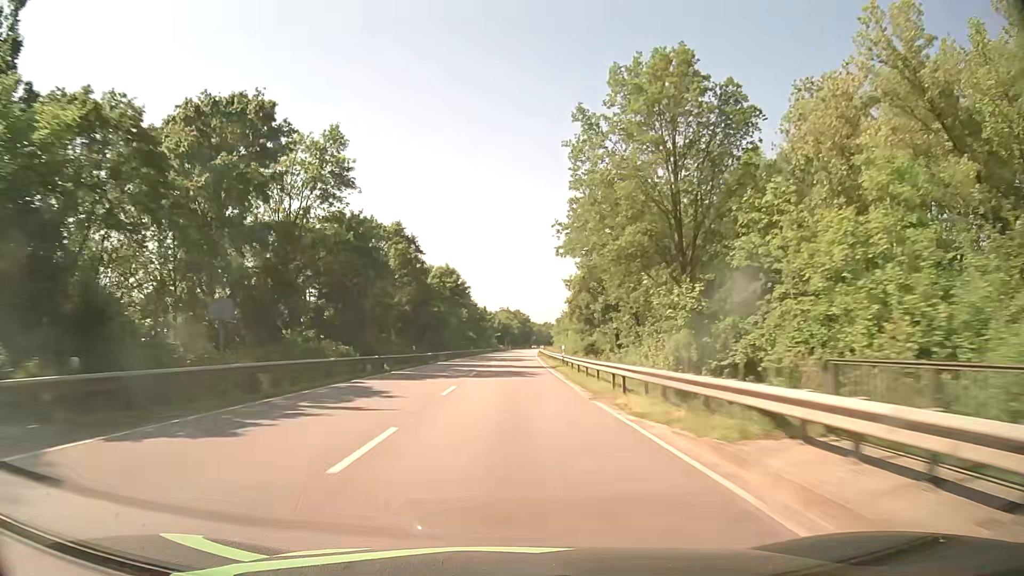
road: primary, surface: asphalt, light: Day
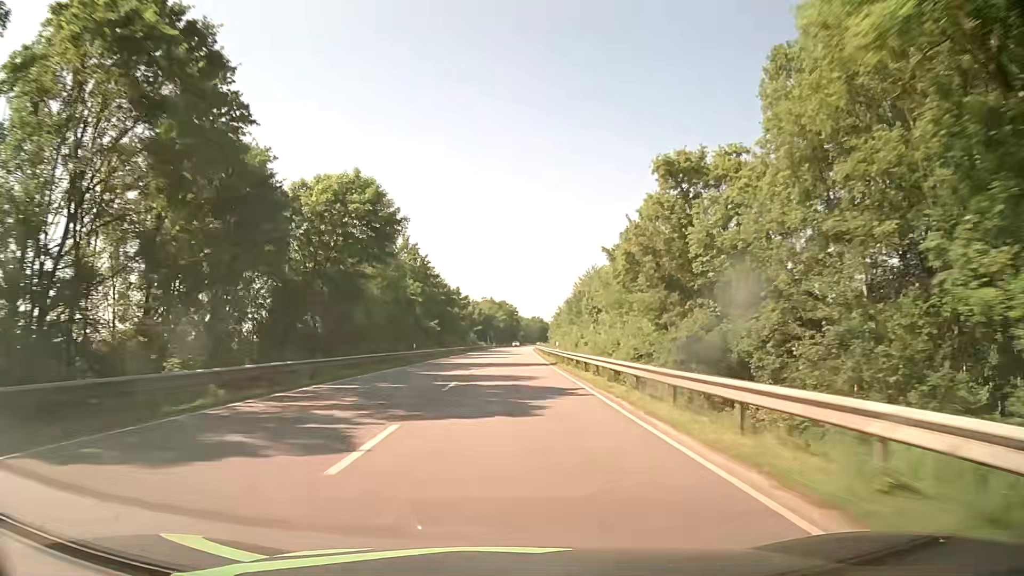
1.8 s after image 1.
(+0.5, +47.4) m; +1°
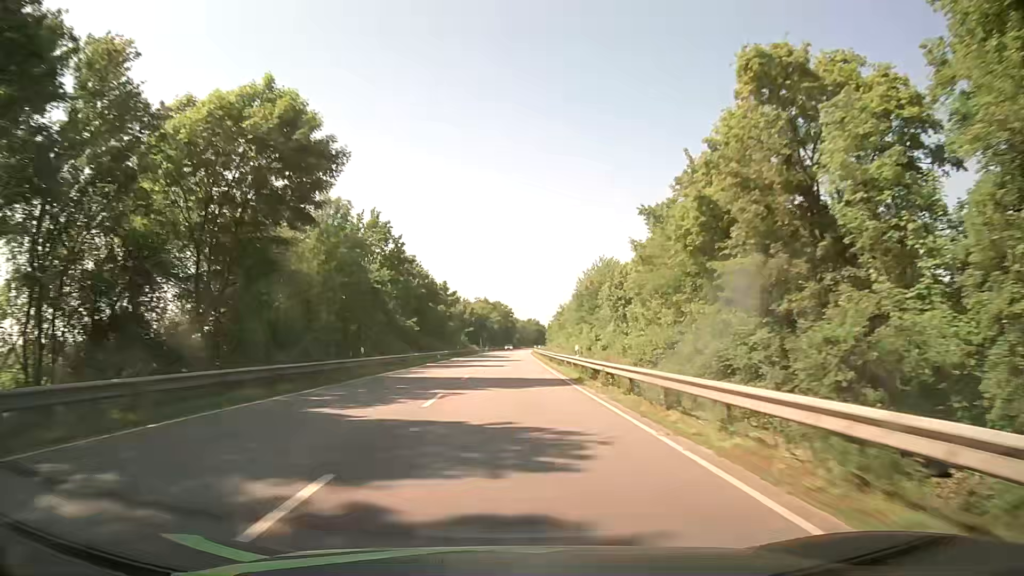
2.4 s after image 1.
(+0.1, +15.8) m; +1°
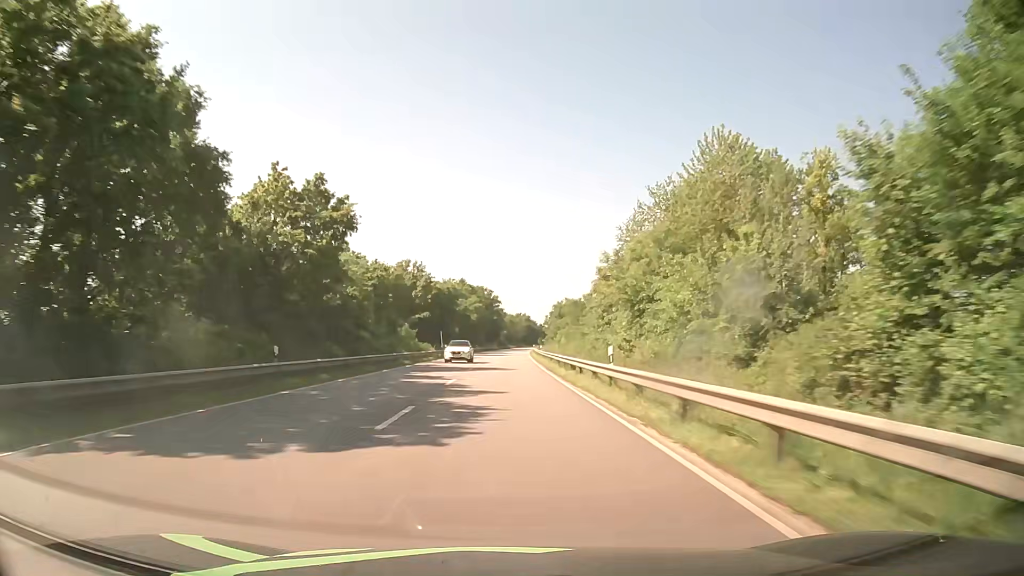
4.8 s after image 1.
(+0.7, +63.2) m; +1°
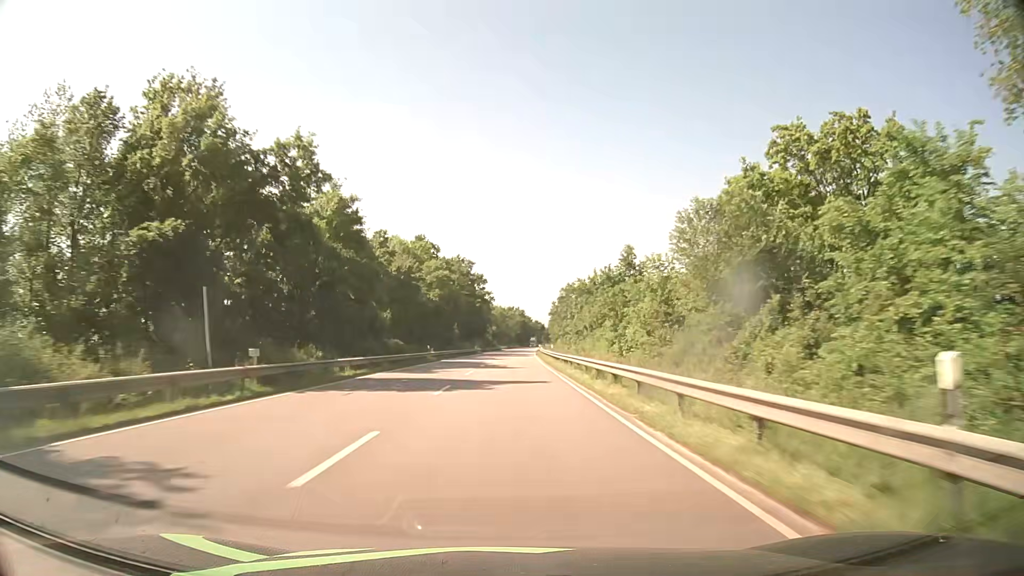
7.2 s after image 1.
(+0.4, +63.3) m; +1°
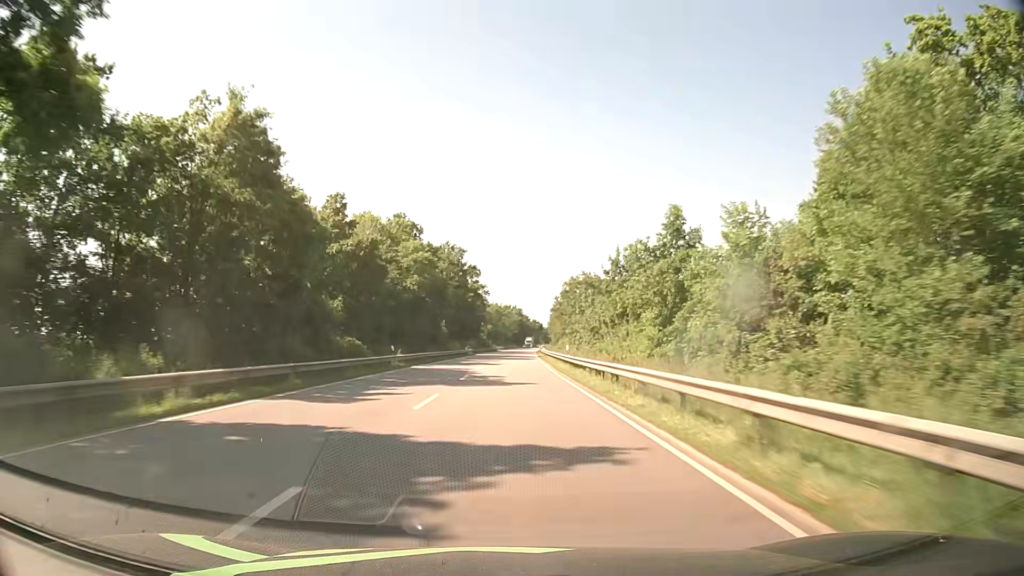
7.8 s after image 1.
(0.0, +15.8) m; 0°
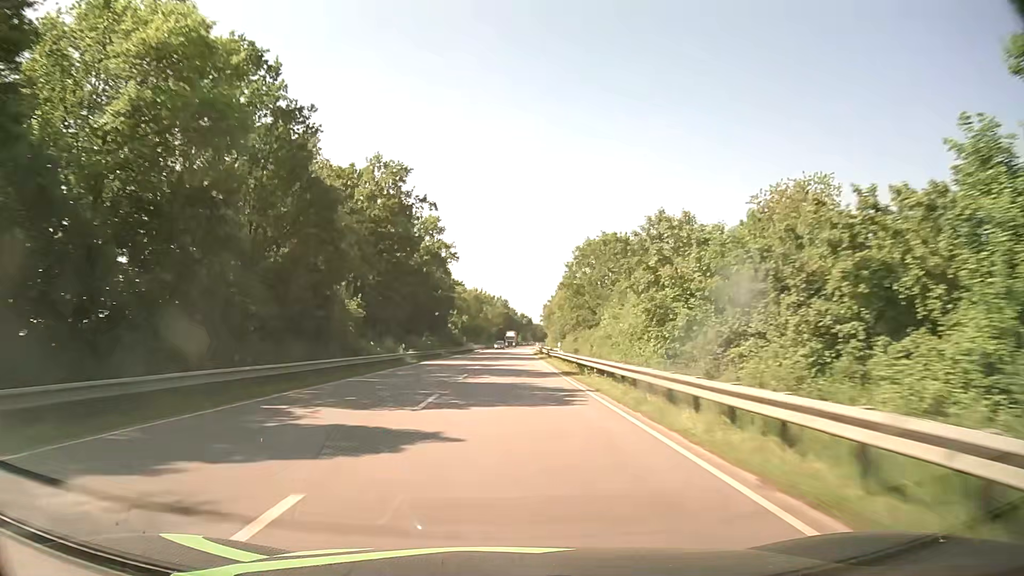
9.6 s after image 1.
(+0.6, +47.5) m; +1°
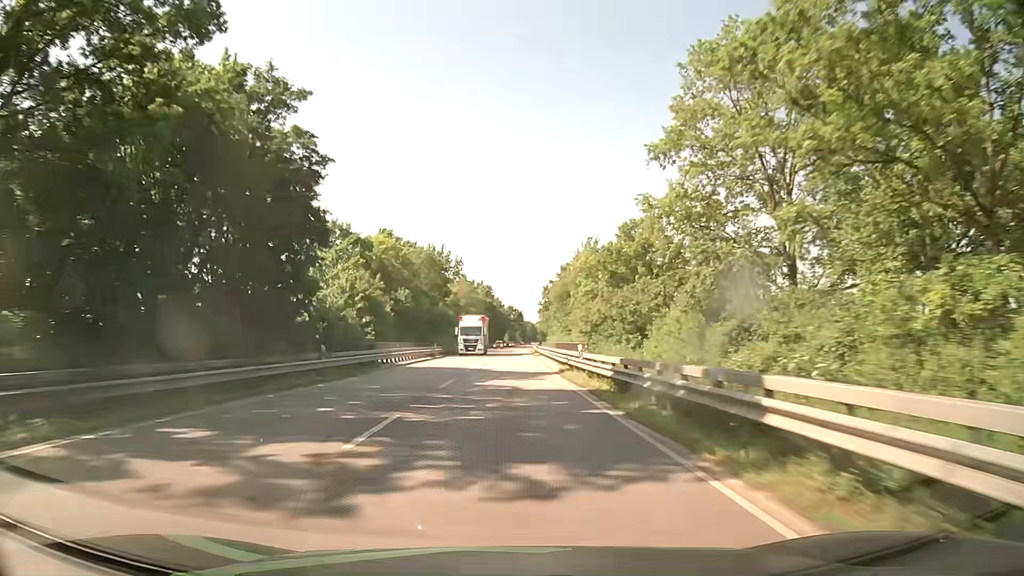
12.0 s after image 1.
(+0.8, +63.4) m; +1°
(0, +10) (0, +20) (0, +30) (0, +40) (0, +50) (0, +60) (0, +70) (+1, +80) (+1, +90) (+1, +100) m
